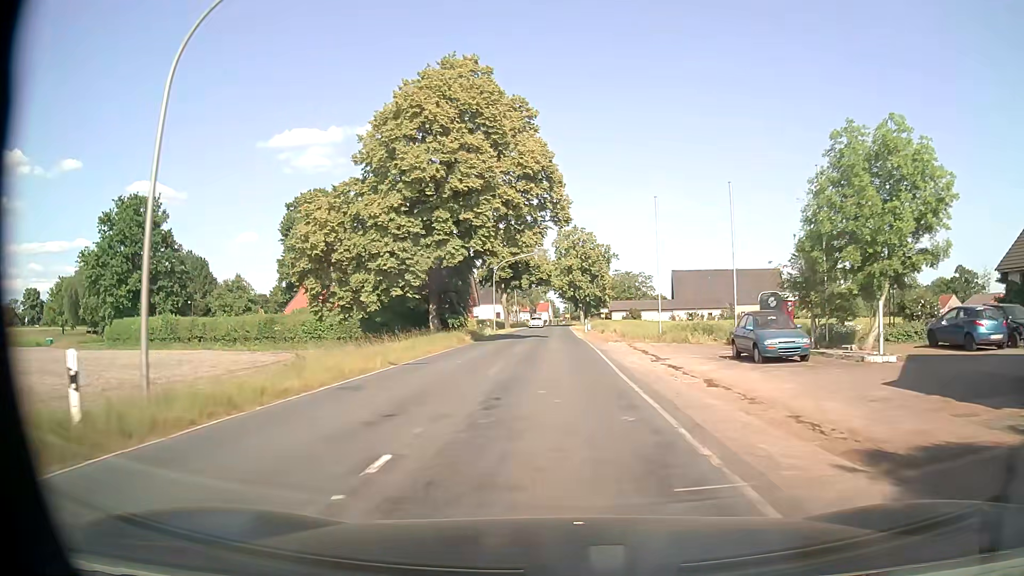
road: secondary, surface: asphalt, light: Day
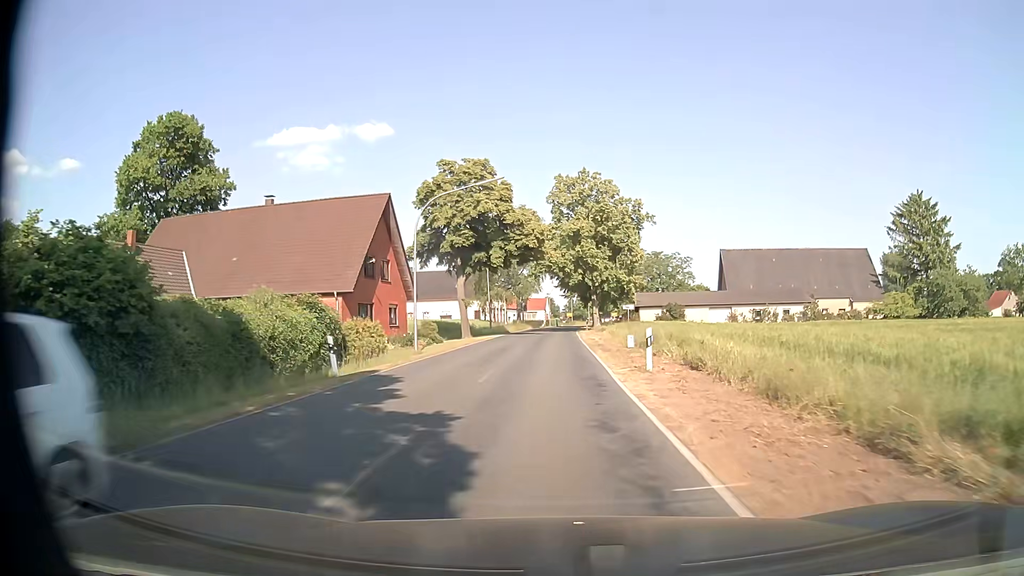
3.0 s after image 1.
(+0.1, +38.4) m; 0°
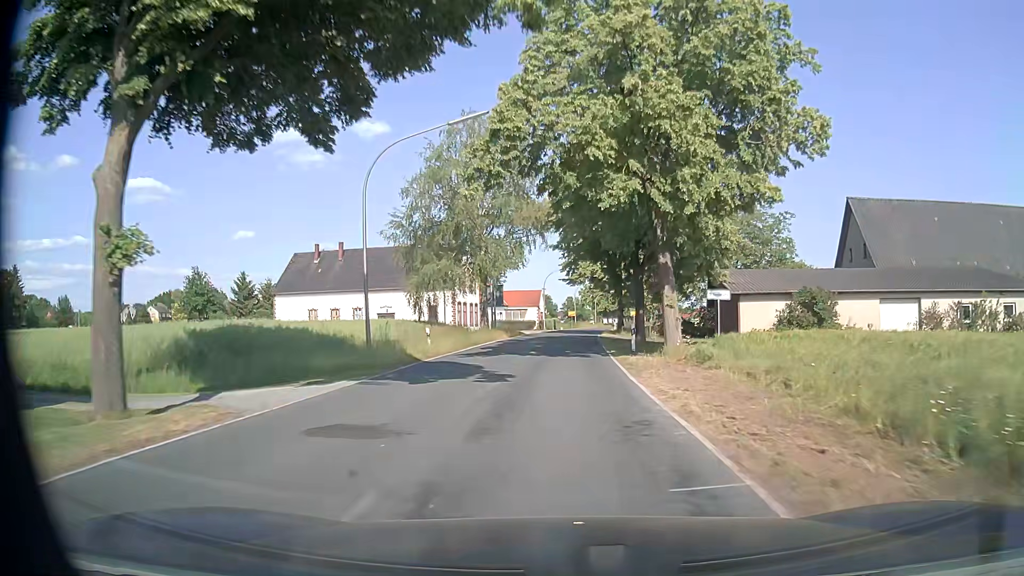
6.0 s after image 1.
(-0.3, +40.2) m; 0°
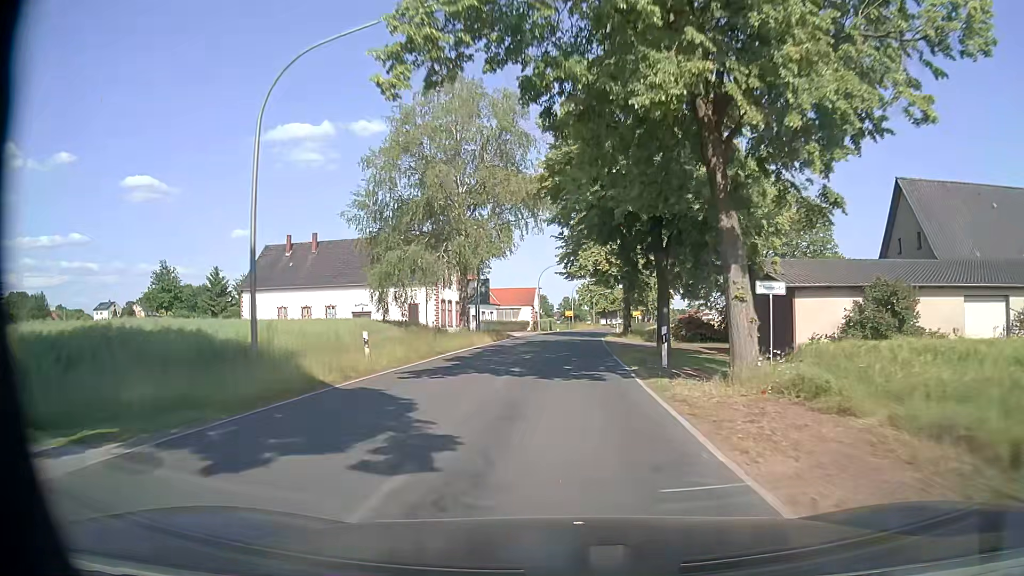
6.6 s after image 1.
(0.0, +8.4) m; 0°
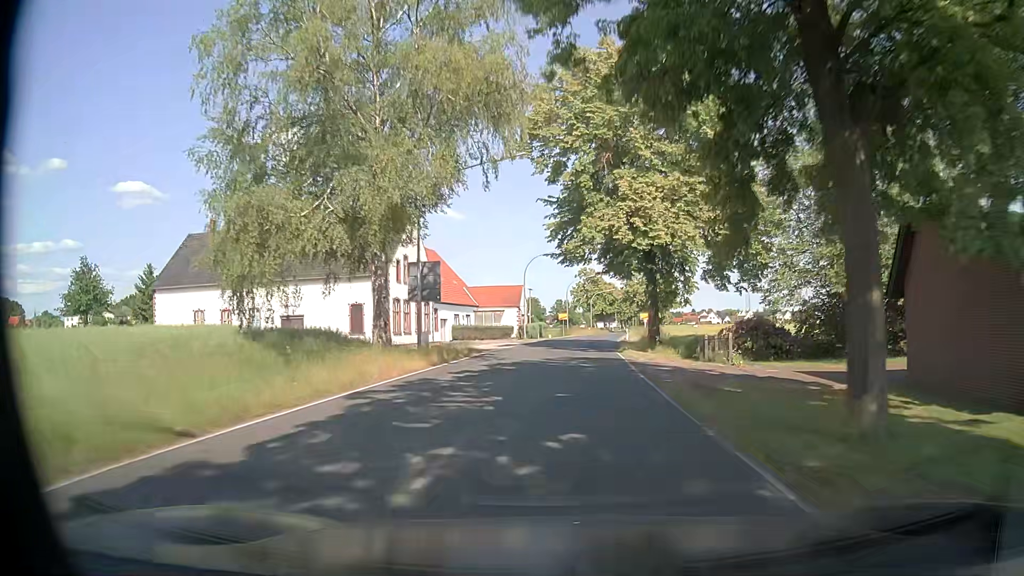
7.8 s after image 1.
(+0.1, +16.9) m; +1°
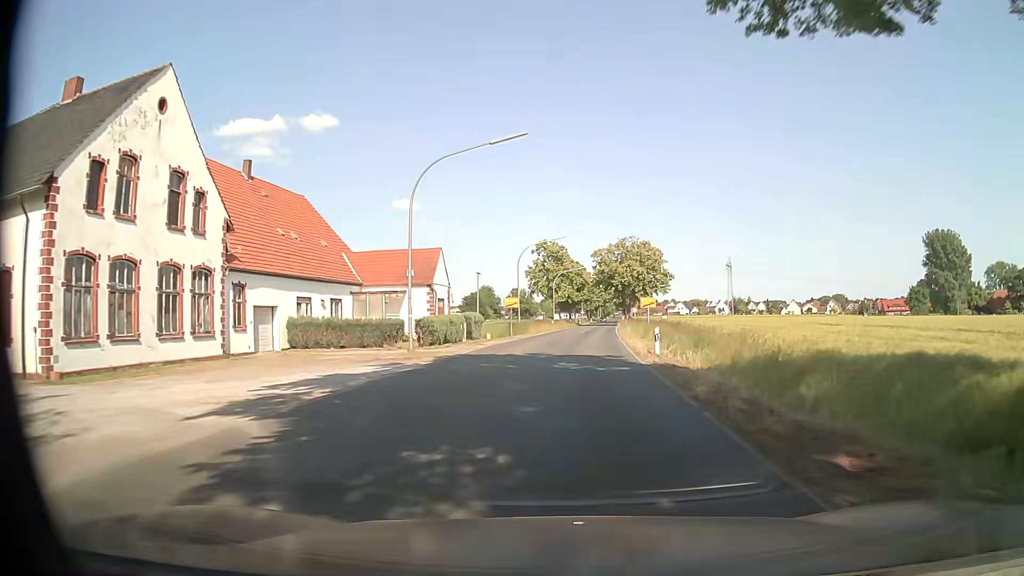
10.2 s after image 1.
(+1.0, +32.8) m; +2°
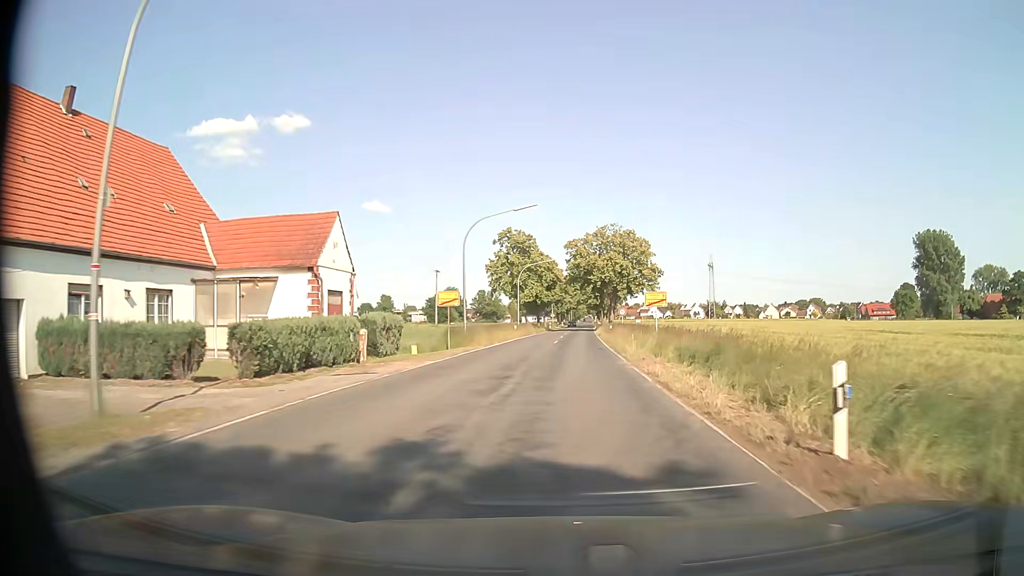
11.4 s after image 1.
(+0.7, +16.5) m; +4°
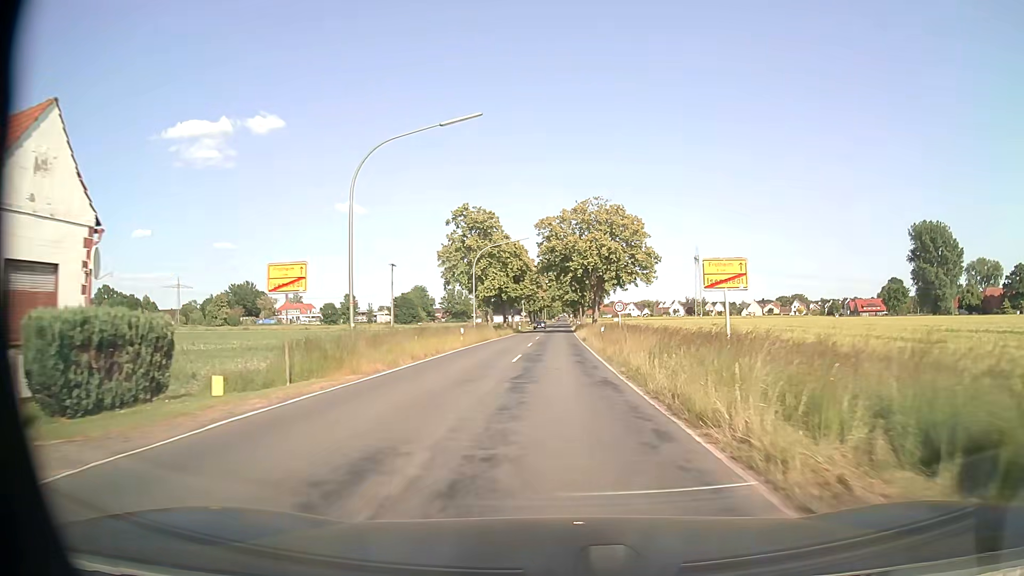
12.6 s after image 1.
(+0.4, +17.5) m; +2°
(0, +10) (0, +20) (0, +30) (0, +40) (0, +50) (0, +60) (+1, +70) (+1, +80) (+1, +90) (+1, +100) m
